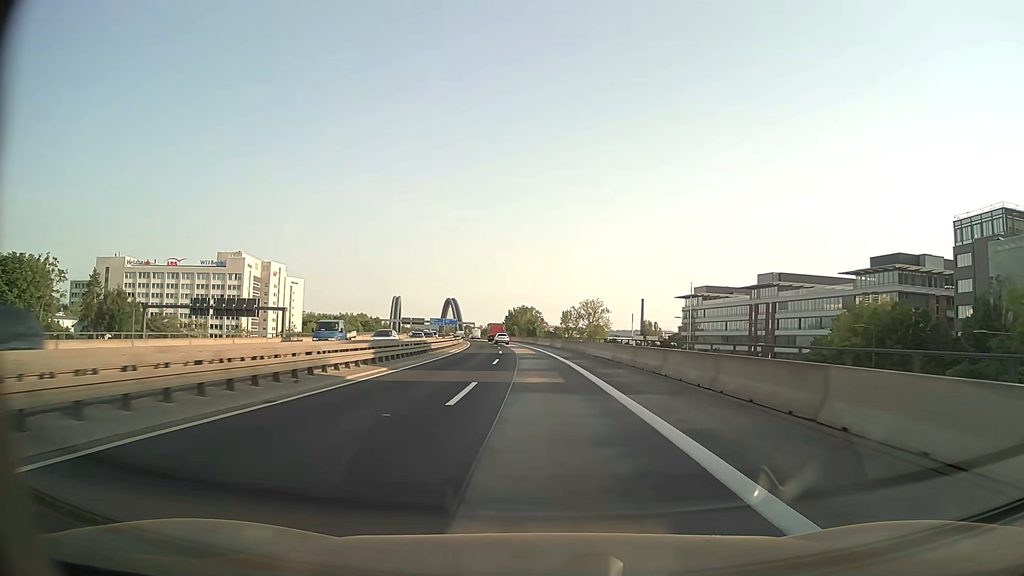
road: motorway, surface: asphalt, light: Day
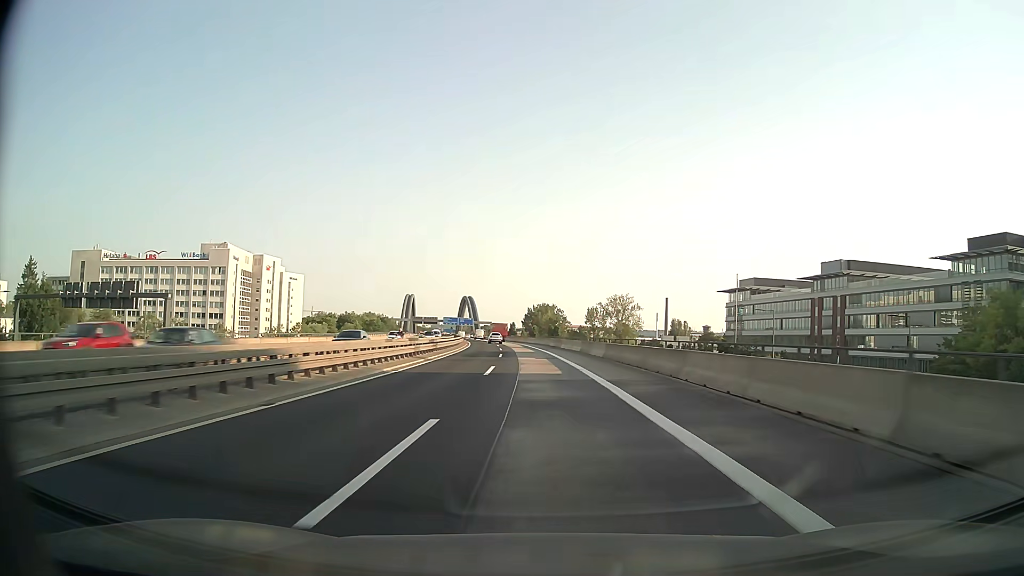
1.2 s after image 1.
(-0.4, +26.2) m; -2°
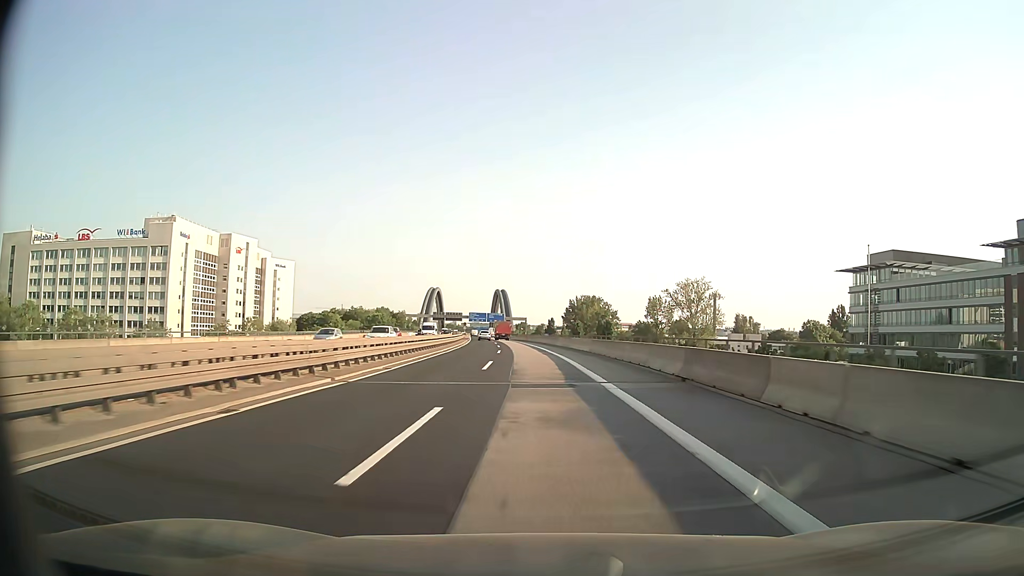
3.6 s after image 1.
(-1.5, +52.6) m; -3°
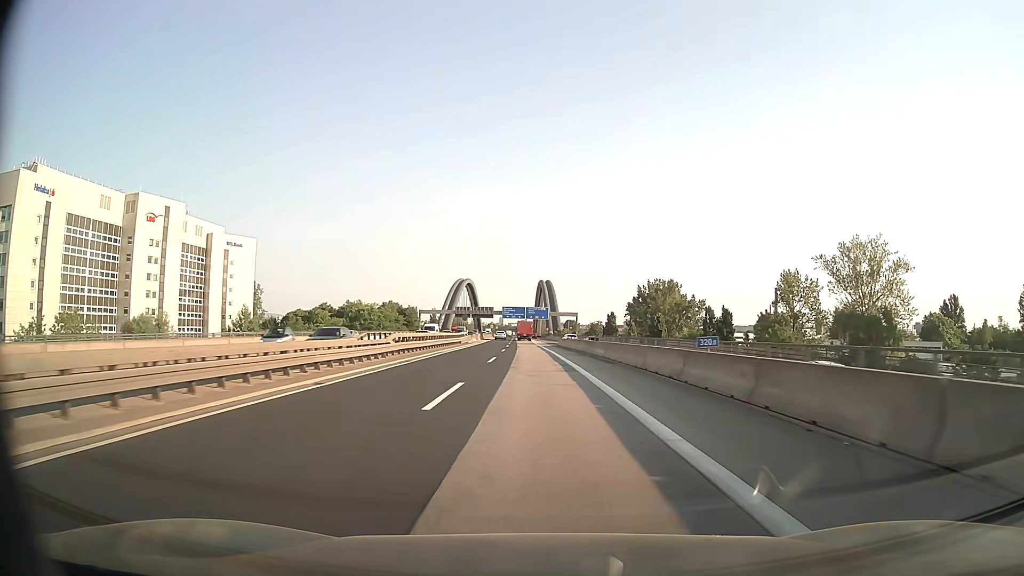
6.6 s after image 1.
(-2.6, +66.3) m; -4°
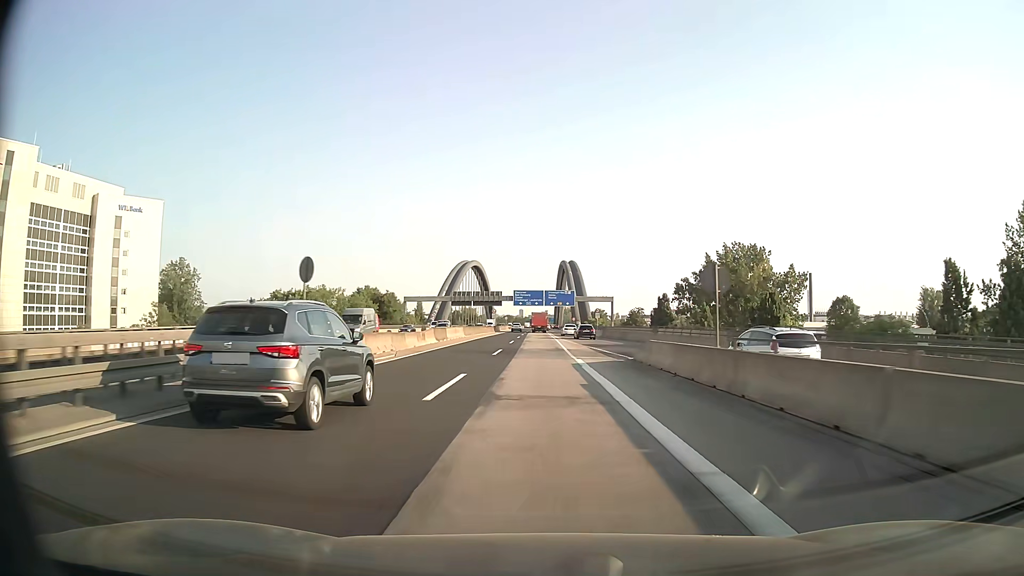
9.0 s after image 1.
(-1.1, +53.2) m; -2°
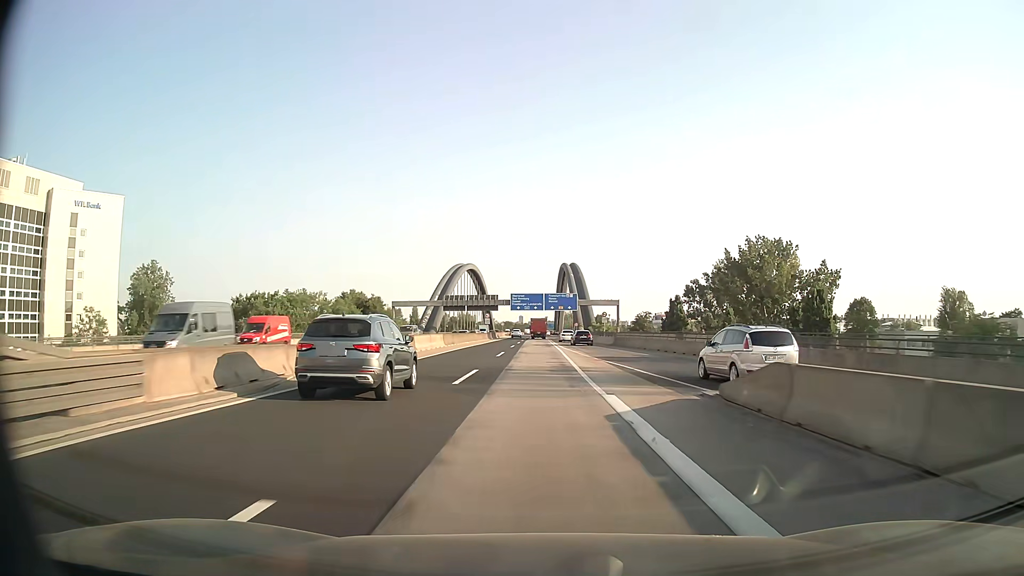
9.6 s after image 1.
(0.0, +13.1) m; 0°
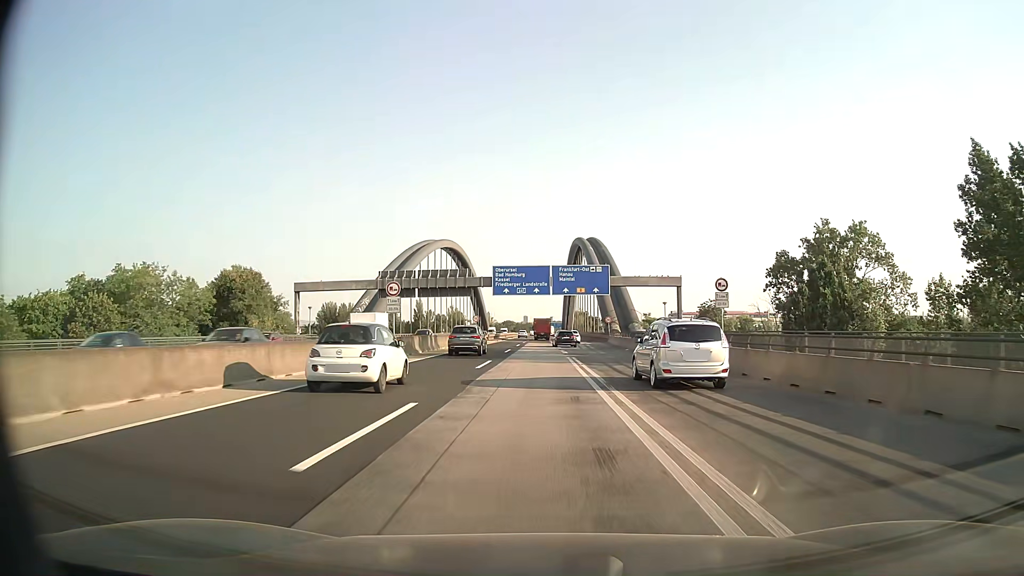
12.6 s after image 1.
(-0.3, +64.5) m; 0°
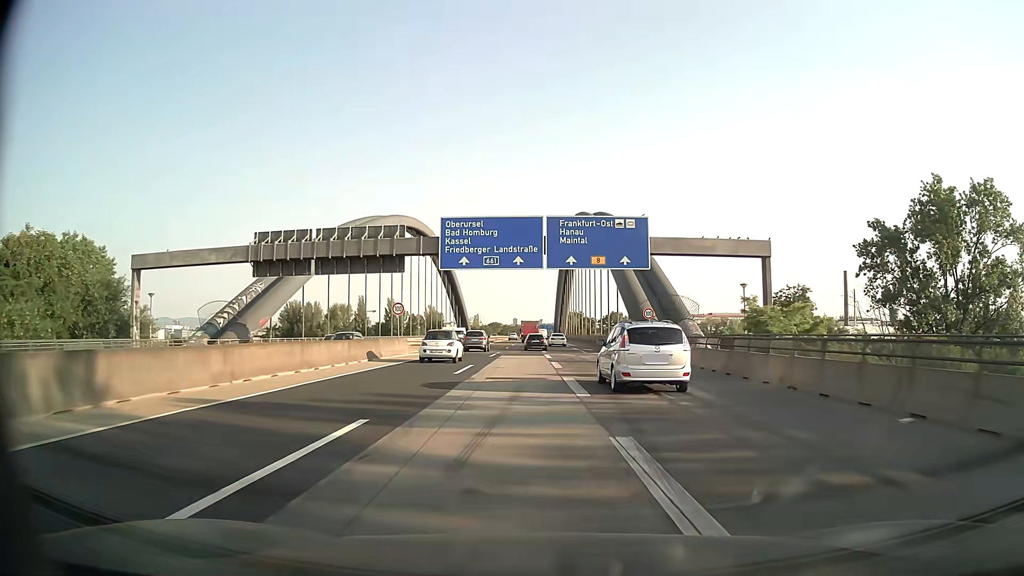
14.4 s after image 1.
(+0.1, +38.1) m; +1°
(0, +10) (0, +20) (0, +30) (+1, +40) (+1, +50) (+2, +60) (+2, +70) (+2, +80) (+3, +90) (+3, +100) m
